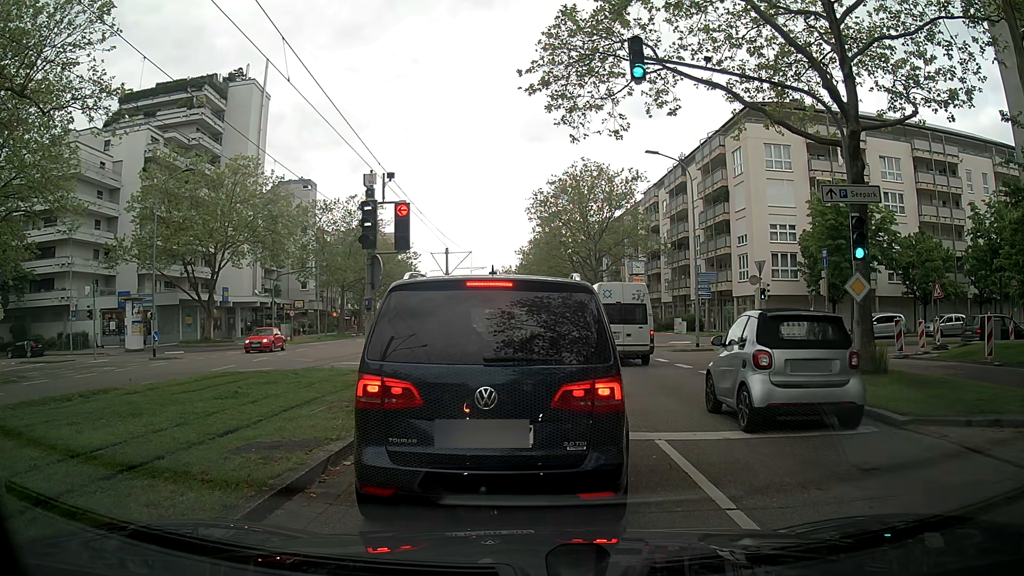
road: tertiary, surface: asphalt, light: Day
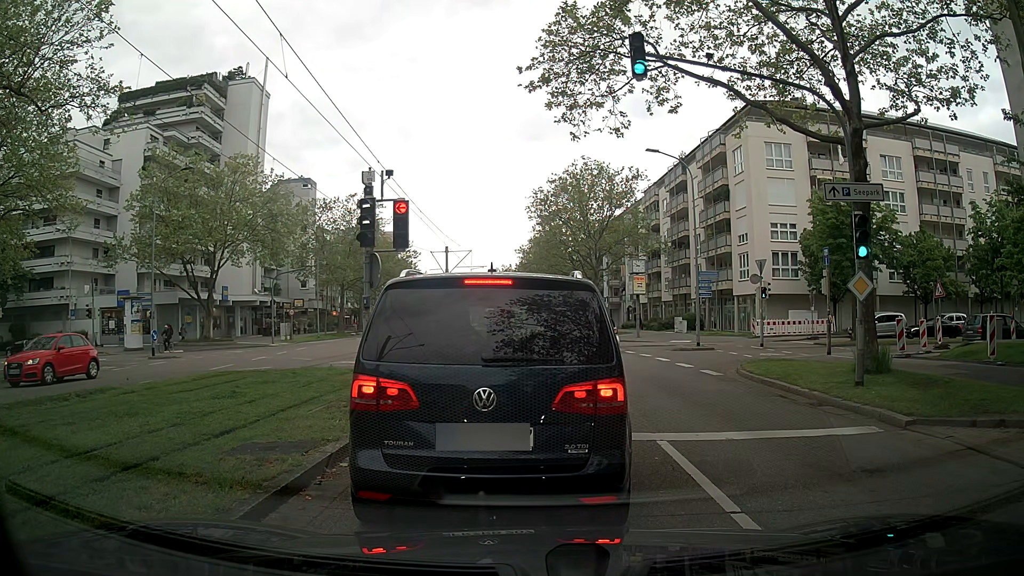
(0.0, +0.2) m; 0°
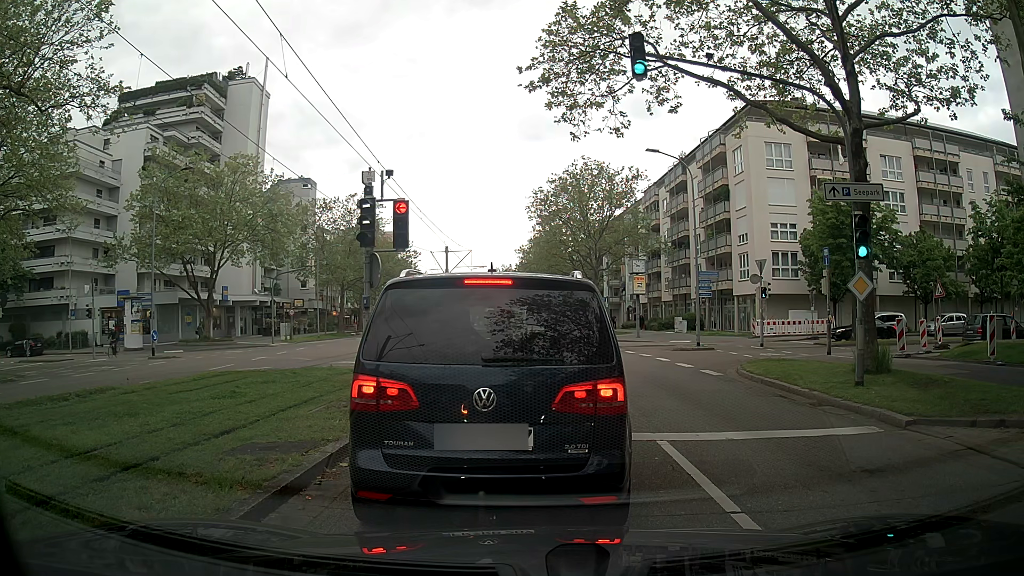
(0.0, 0.0) m; 0°
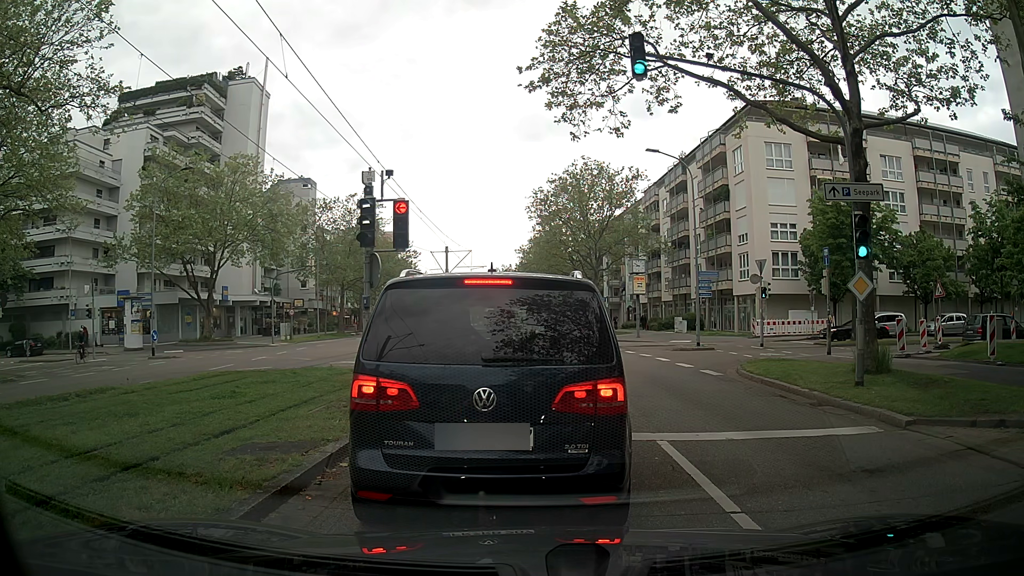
(0.0, 0.0) m; 0°
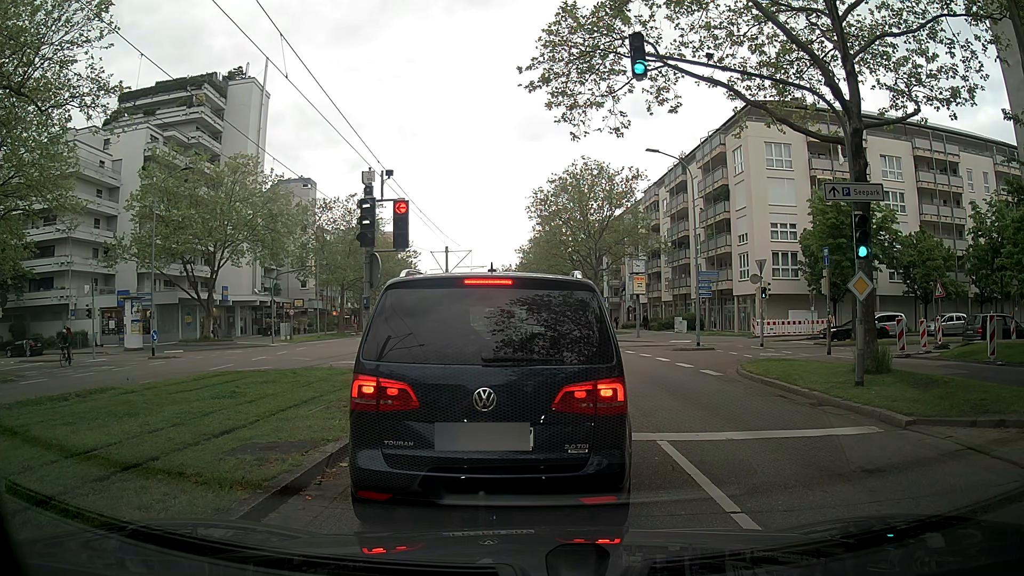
(0.0, 0.0) m; 0°
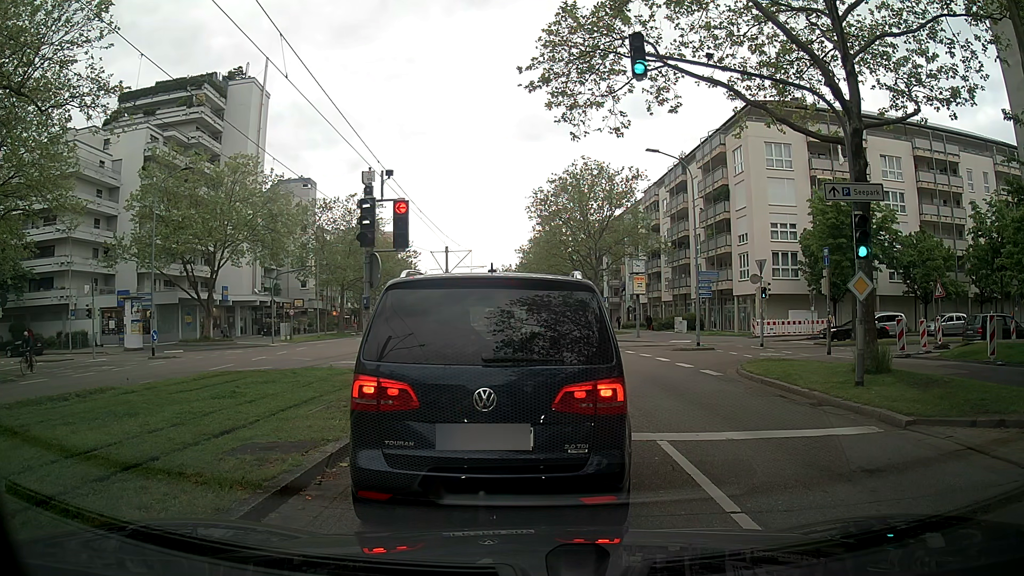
(0.0, 0.0) m; 0°
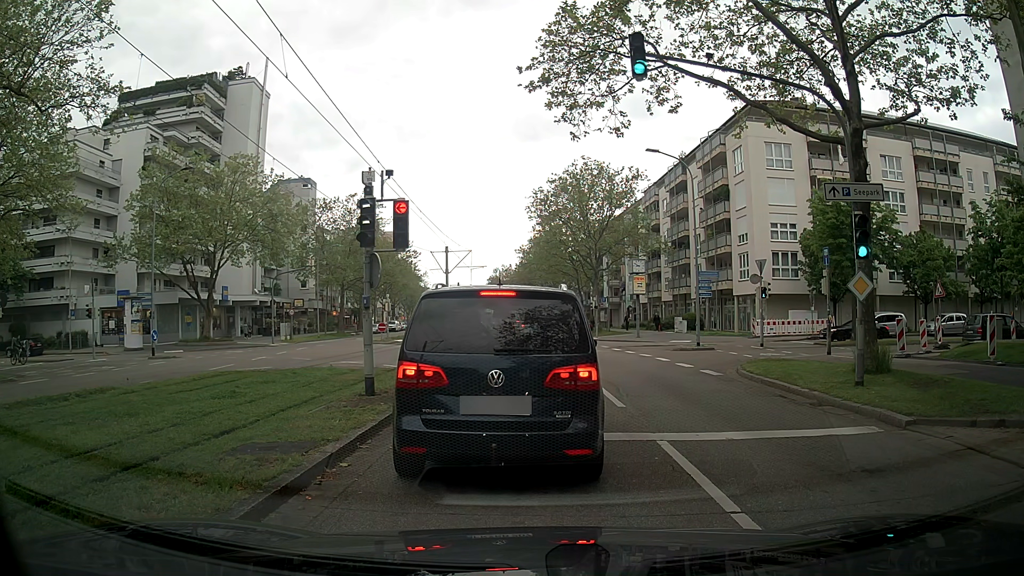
(0.0, 0.0) m; 0°
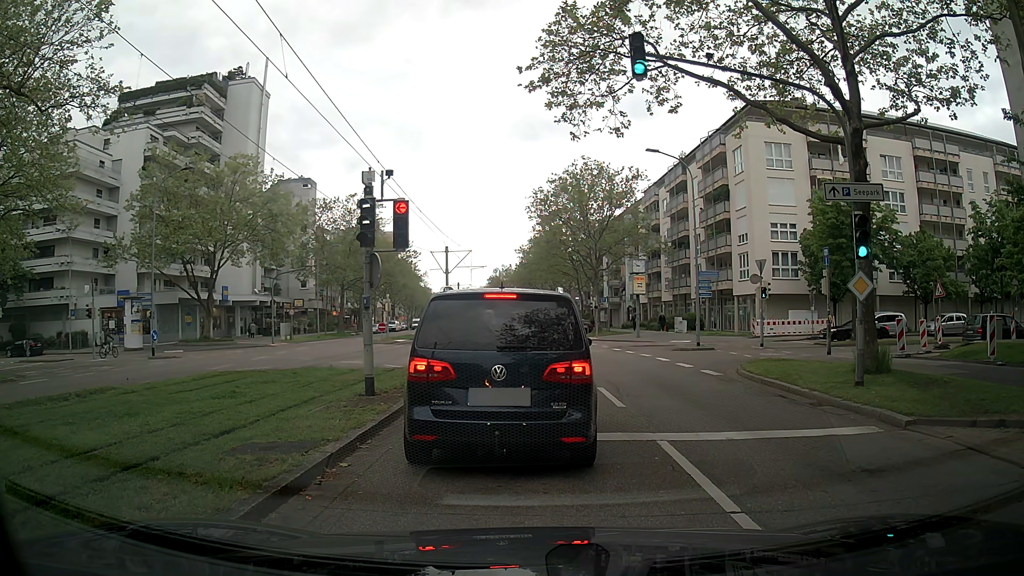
(0.0, 0.0) m; 0°
